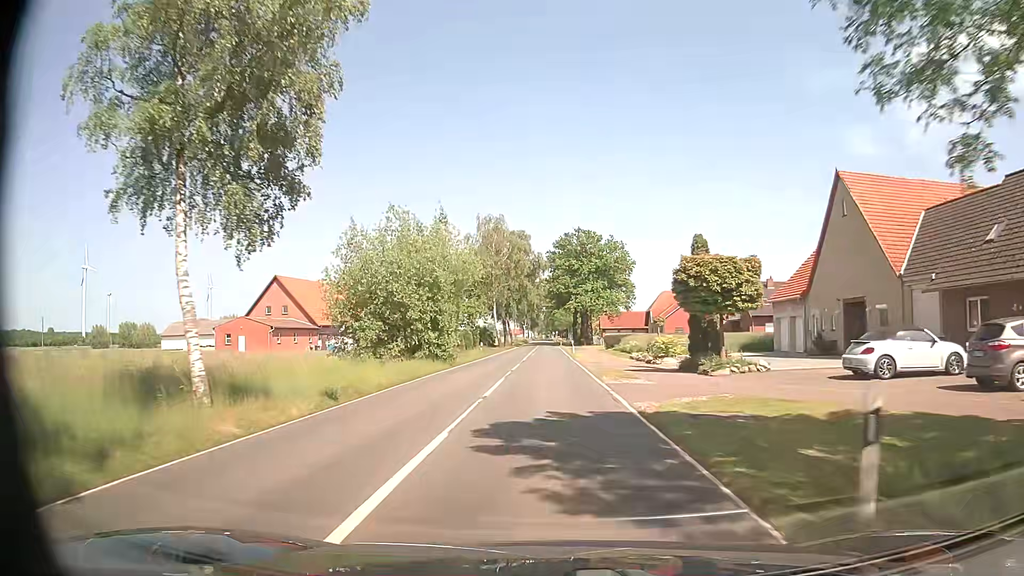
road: secondary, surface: asphalt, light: Day
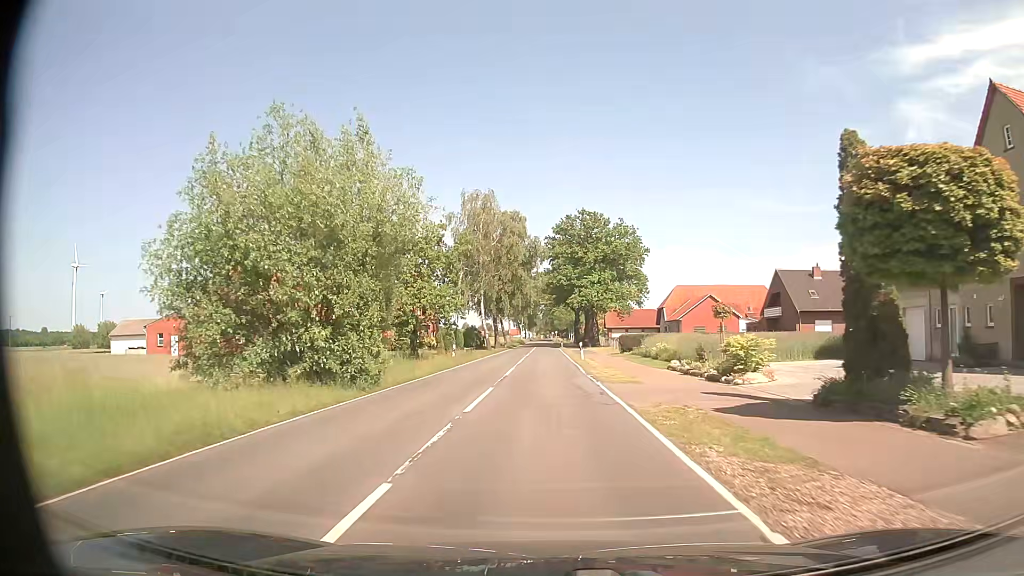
(+0.1, +15.3) m; 0°
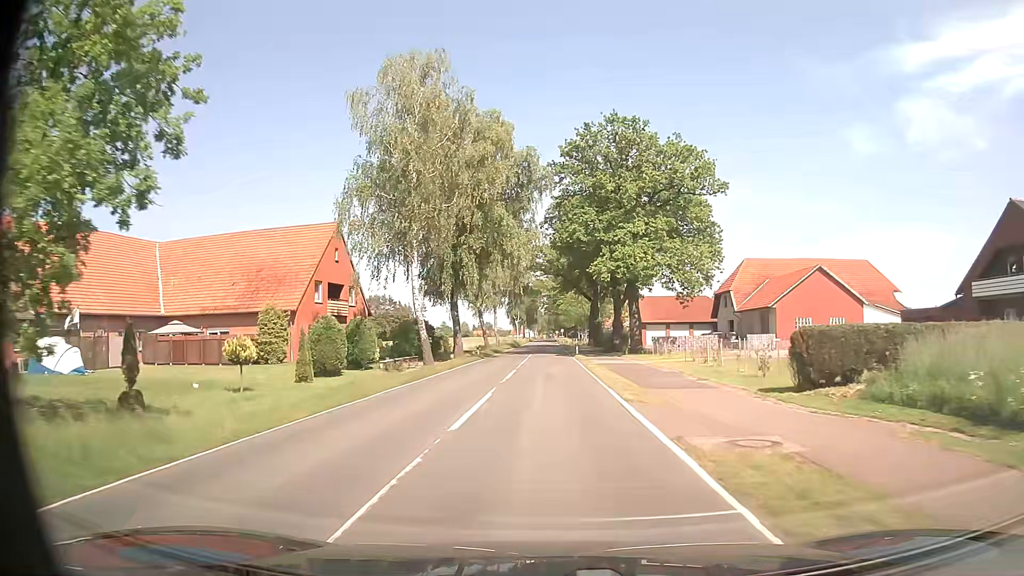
(-0.1, +38.3) m; 0°
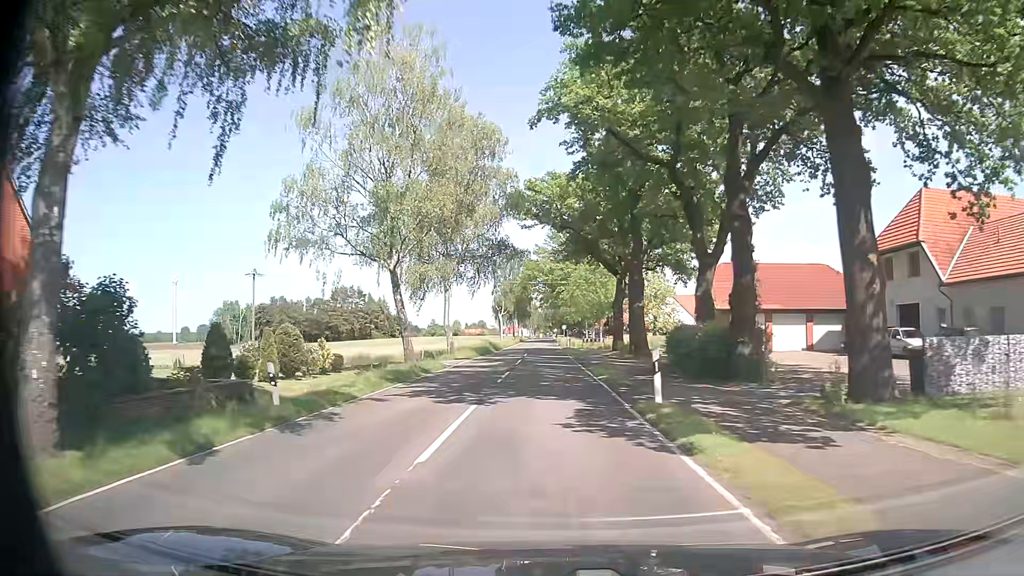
(0.0, +38.2) m; 0°
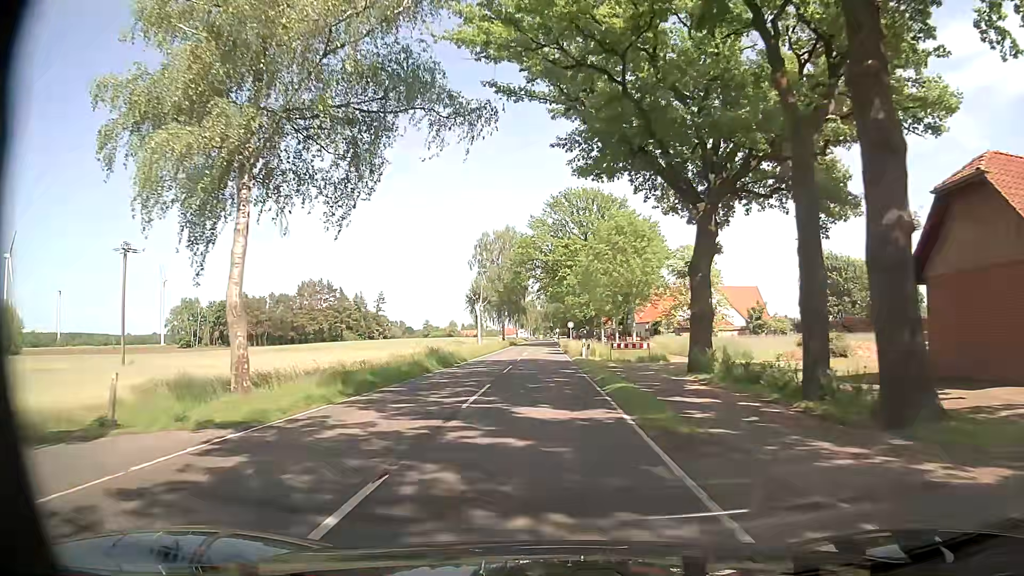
(+0.2, +30.4) m; 0°
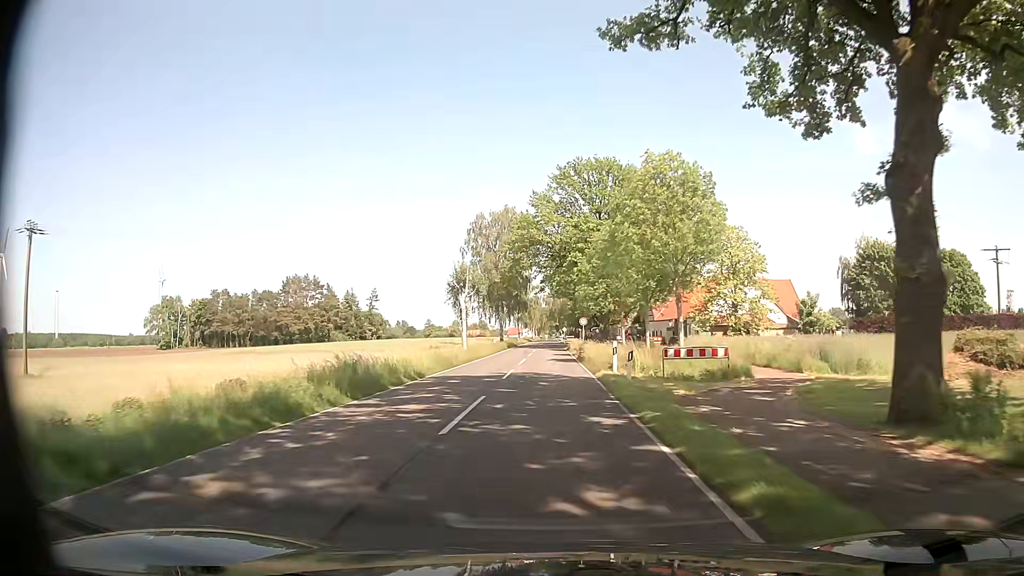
(0.0, +15.2) m; +1°
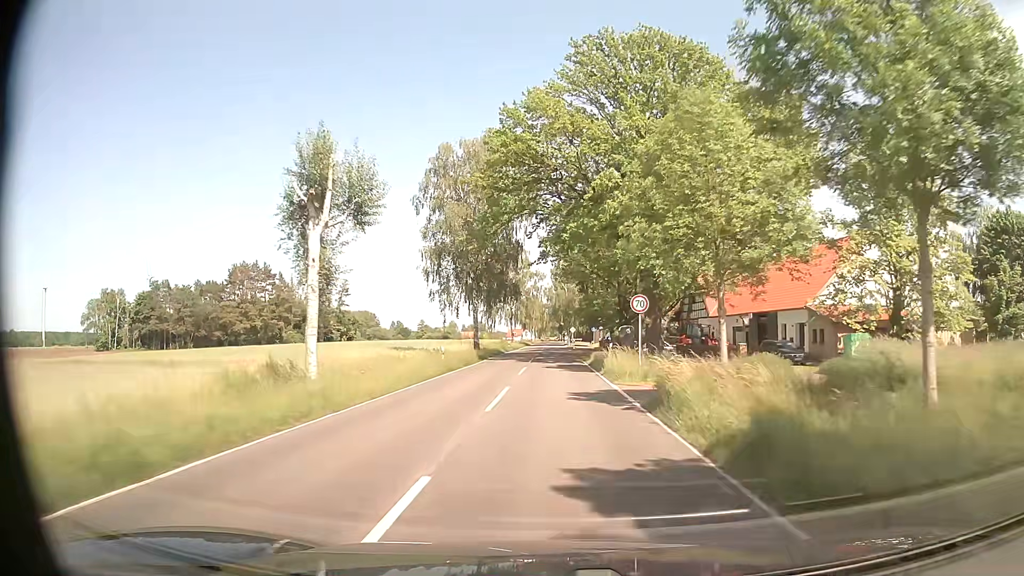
(-0.5, +32.8) m; -2°
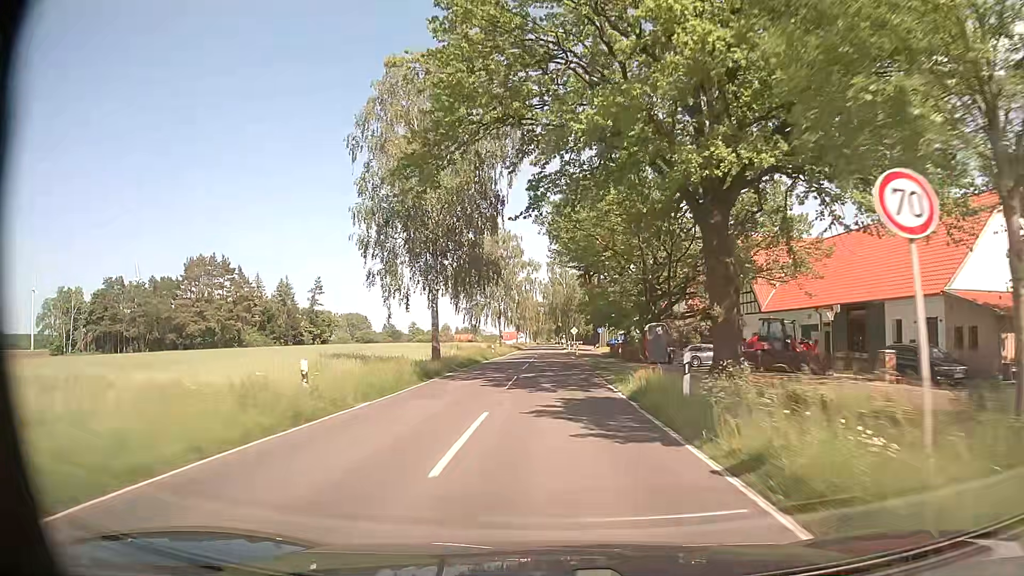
(+0.3, +17.9) m; +1°
(0, +10) (0, +20) (0, +30) (0, +40) (0, +50) (0, +60) (0, +70) (0, +80) (0, +90) (0, +100) m
